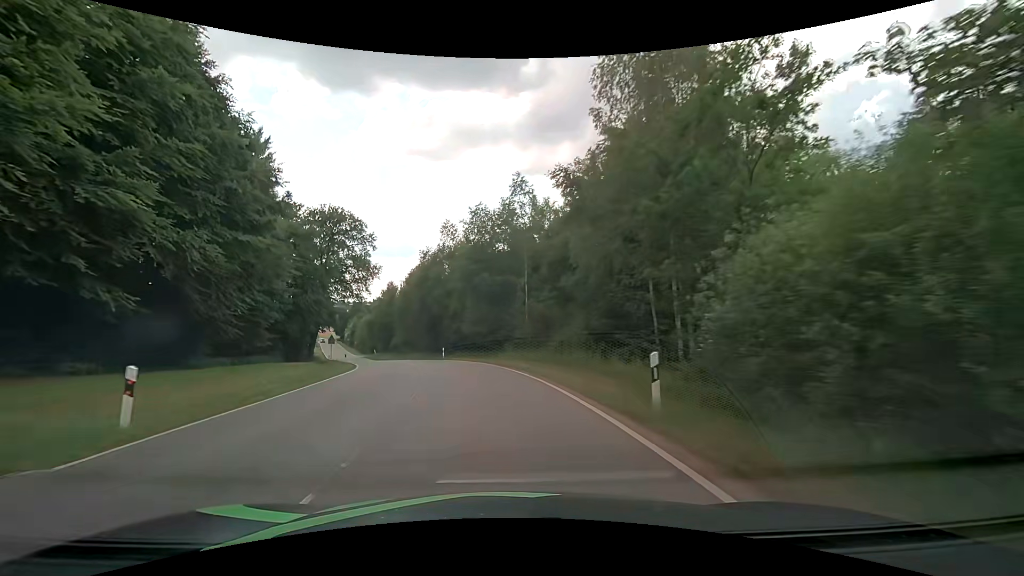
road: tertiary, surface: asphalt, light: Day
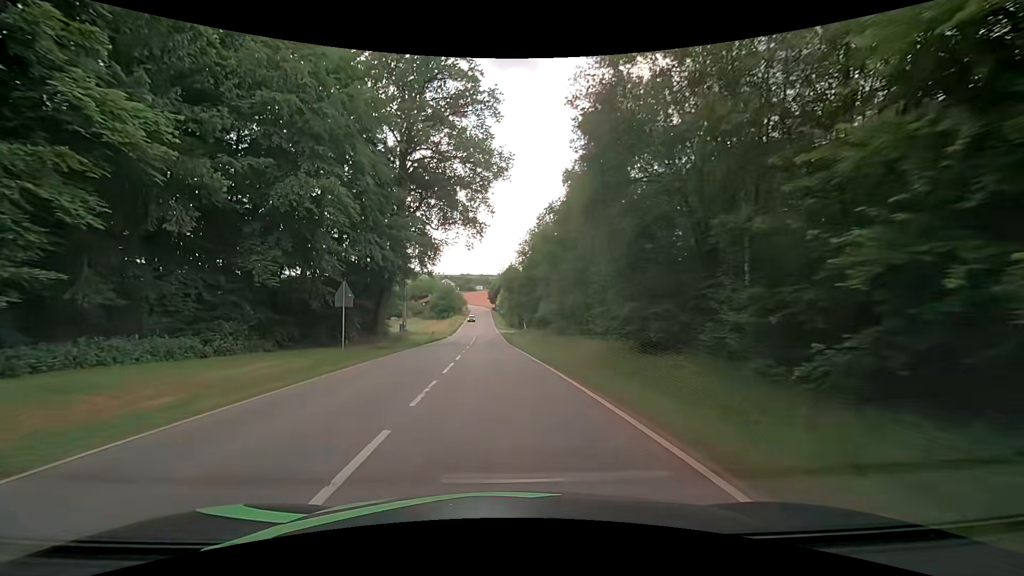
(-7.5, +43.2) m; -19°
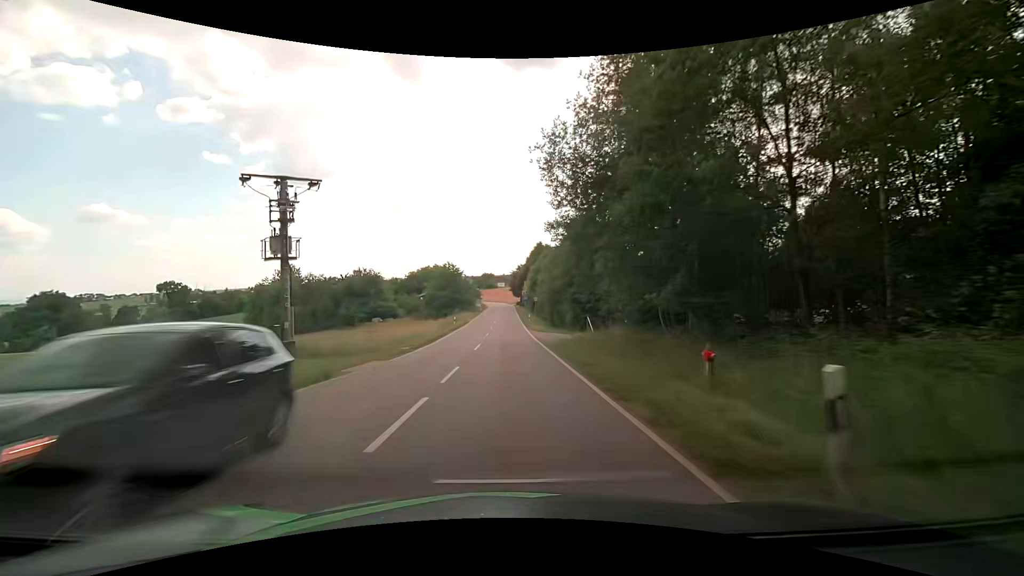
(-1.3, +45.4) m; -3°
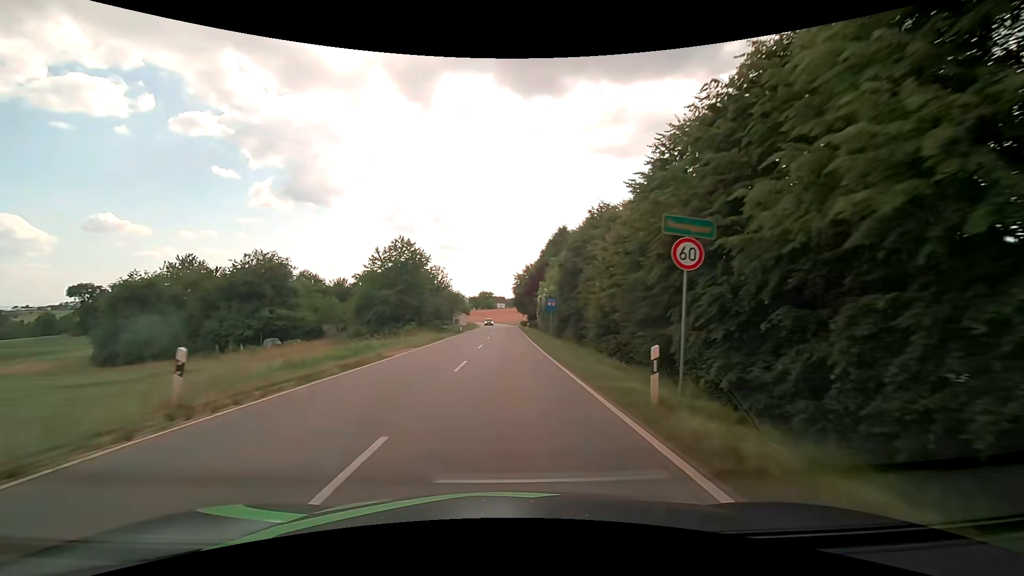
(+0.4, +45.1) m; +1°
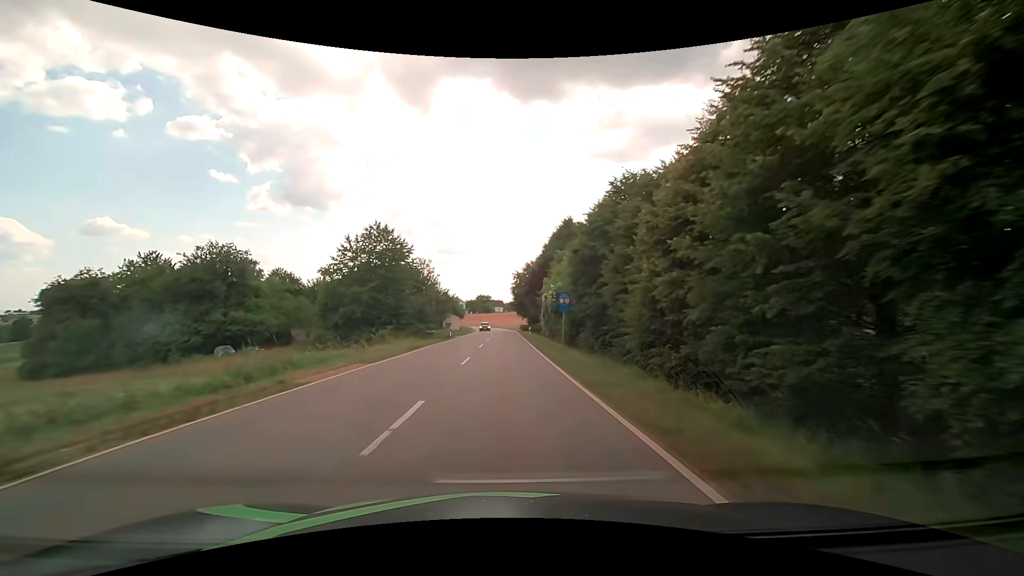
(0.0, +9.0) m; 0°
